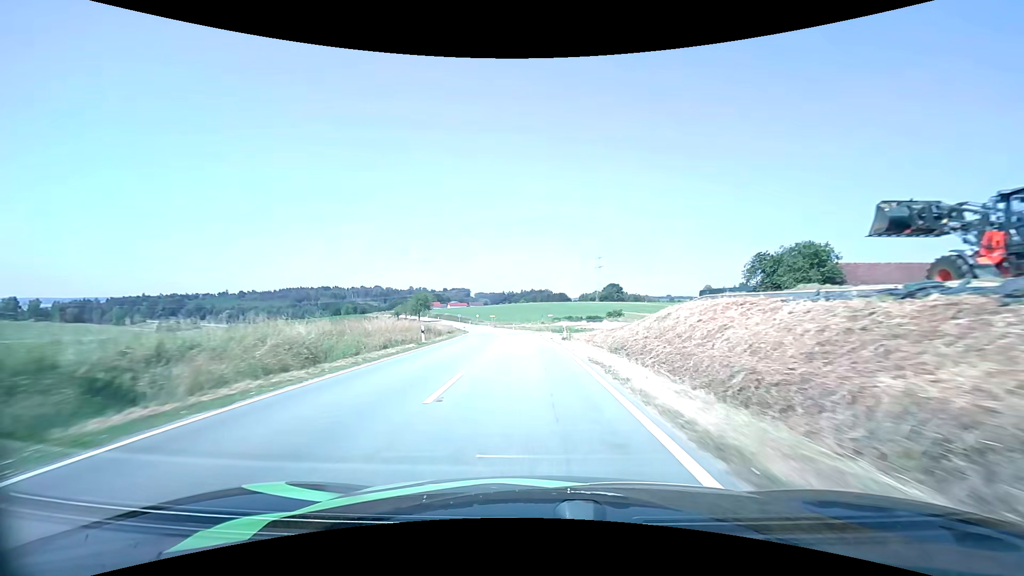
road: tertiary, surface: asphalt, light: Day
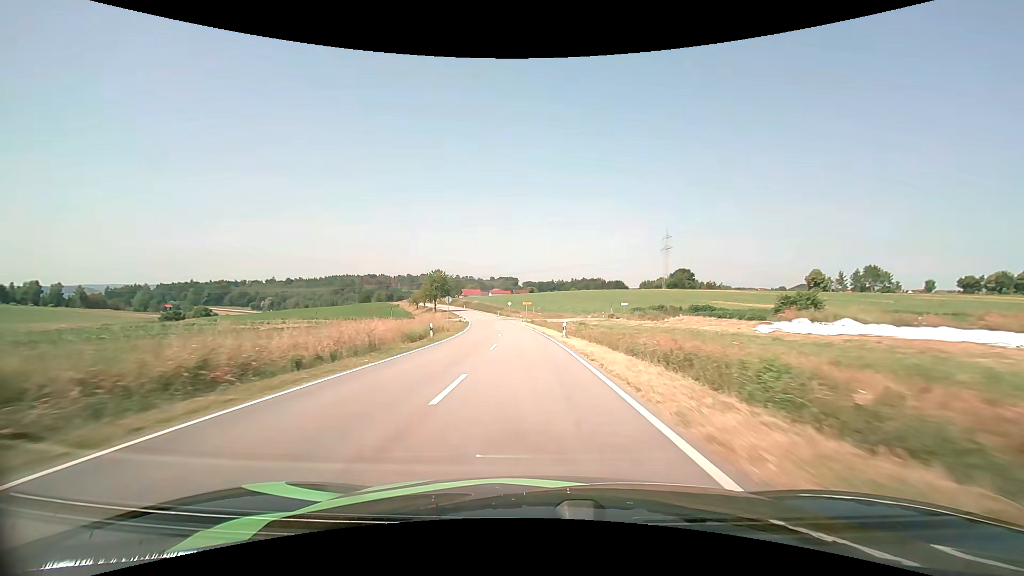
(-2.6, +49.8) m; -6°
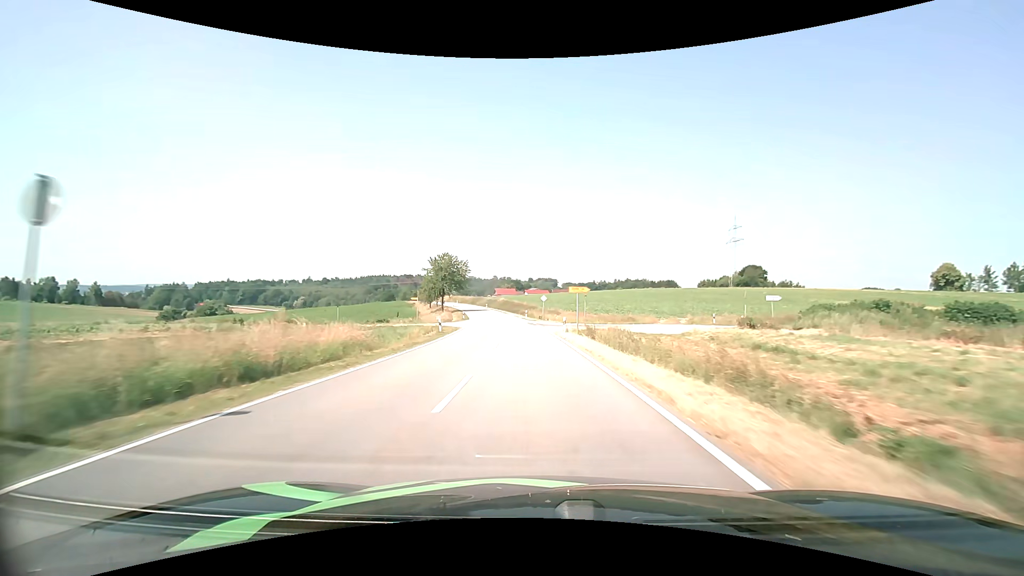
(-1.5, +38.3) m; -5°
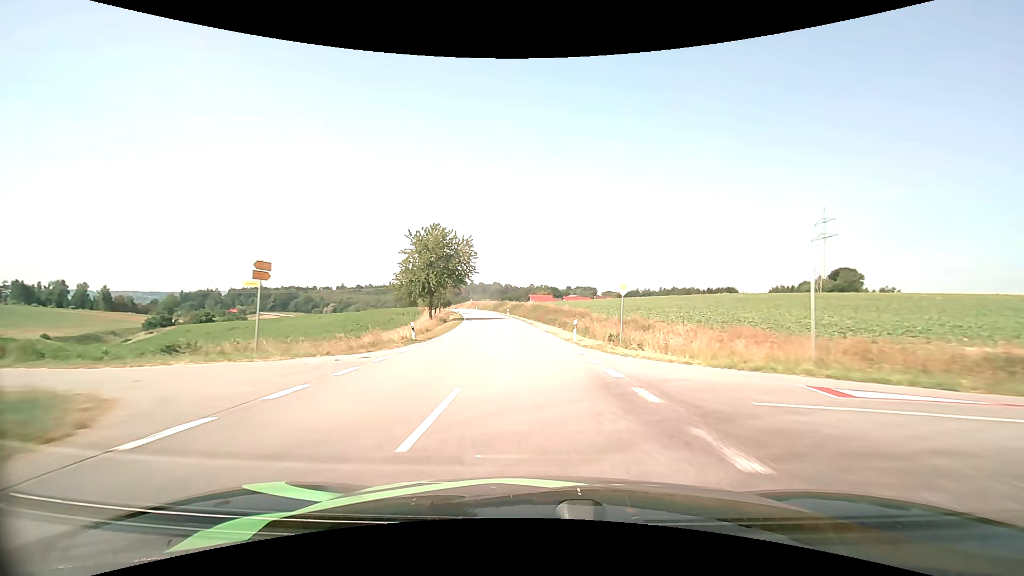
(-1.4, +38.9) m; -4°
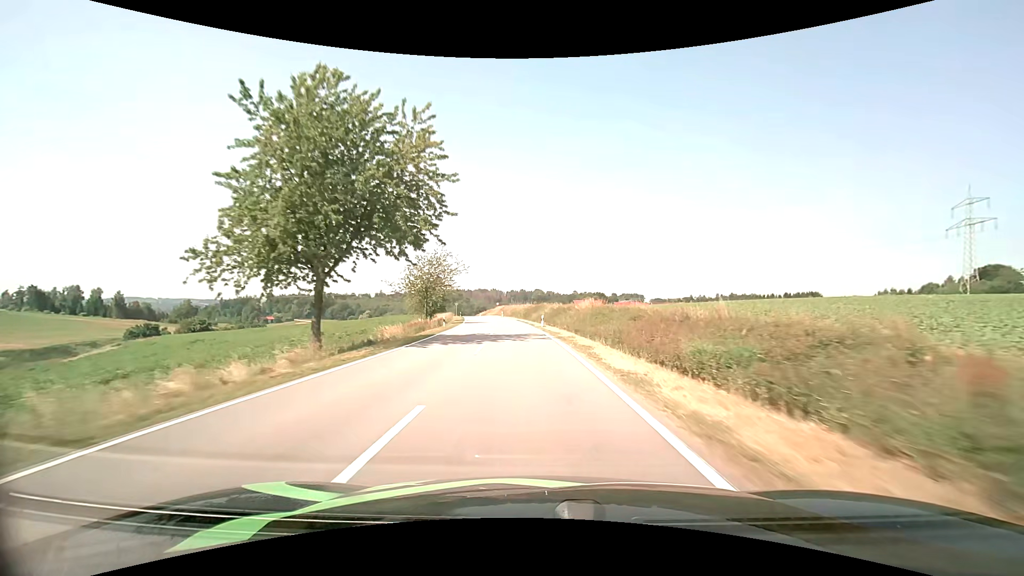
(-1.6, +39.2) m; -5°
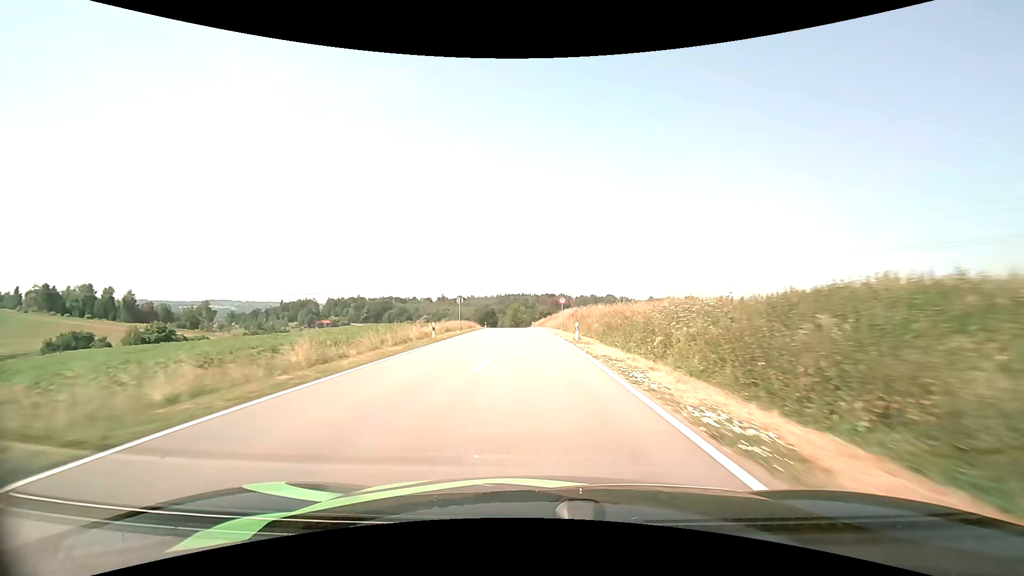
(-5.0, +65.7) m; -8°
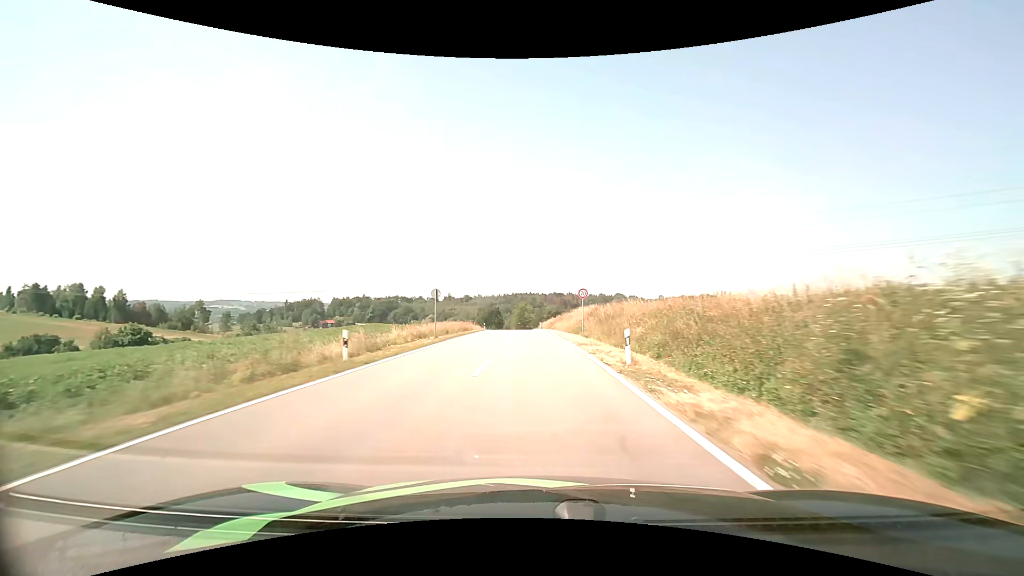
(-0.1, +13.3) m; -1°
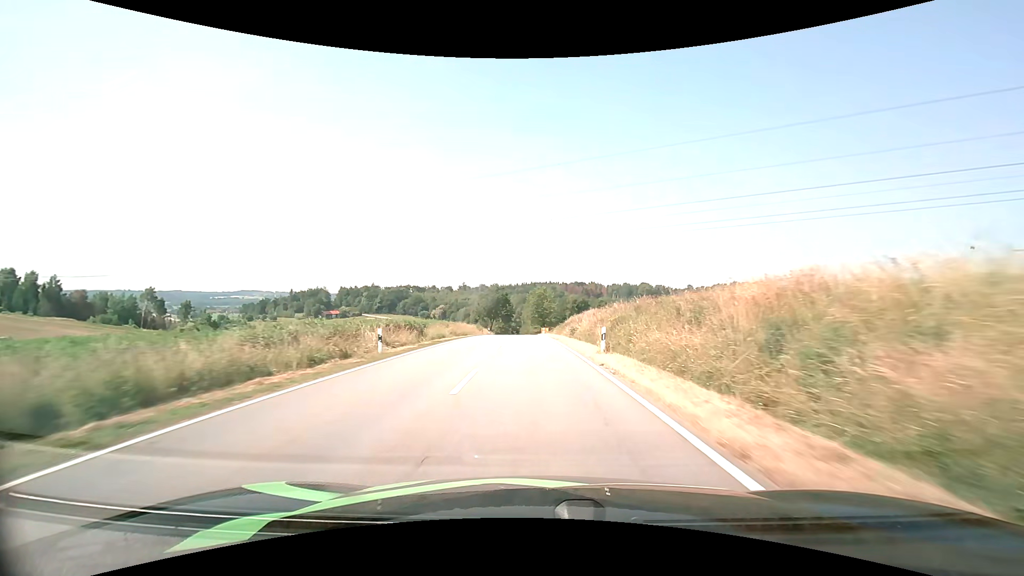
(-1.1, +51.5) m; -2°
(0, +10) (0, +20) (0, +30) (-1, +40) (-1, +50) (-1, +60) (-2, +70) (-2, +80) (-2, +90) (-2, +100) m
